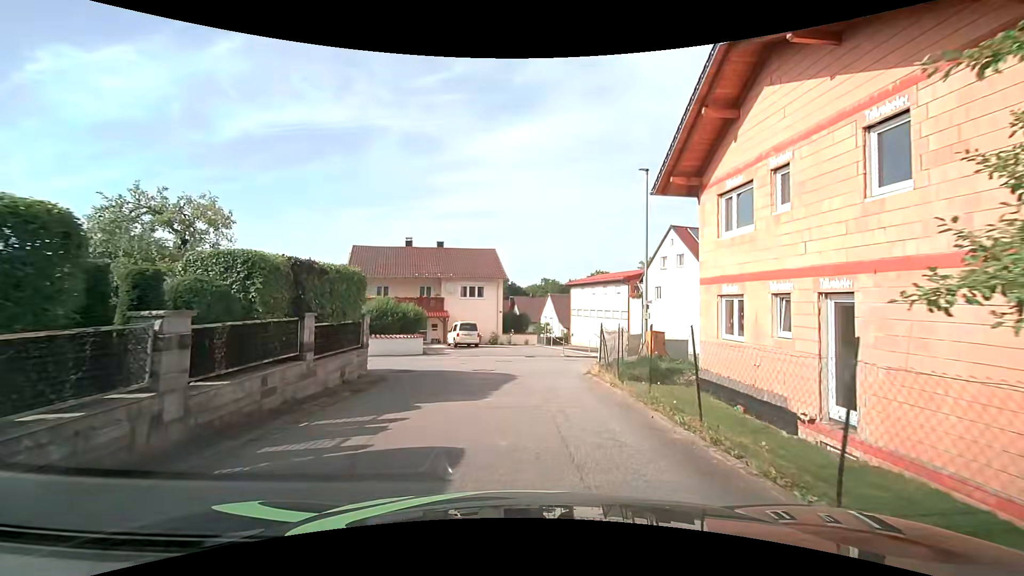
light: Day
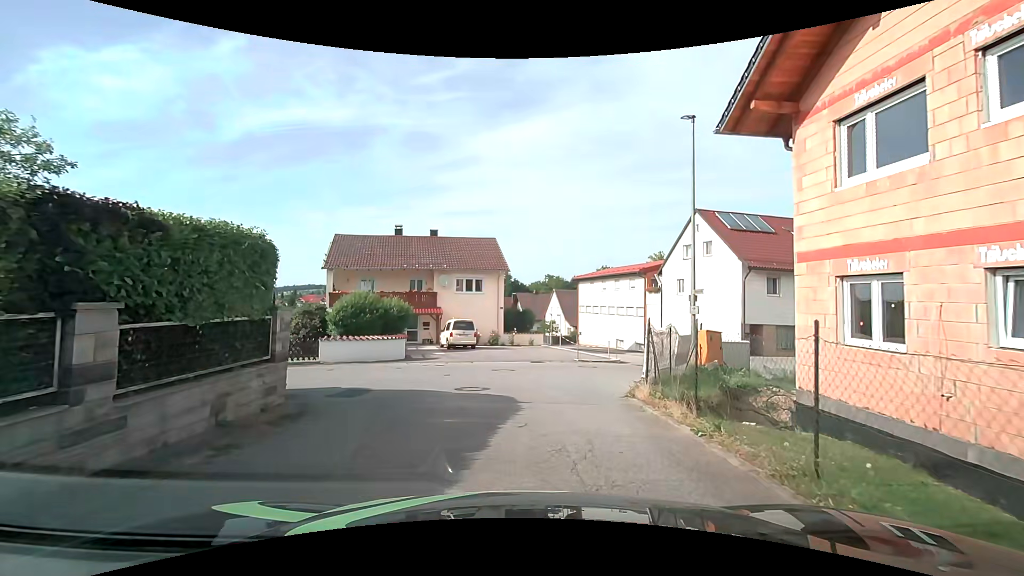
(0.0, +5.0) m; -1°
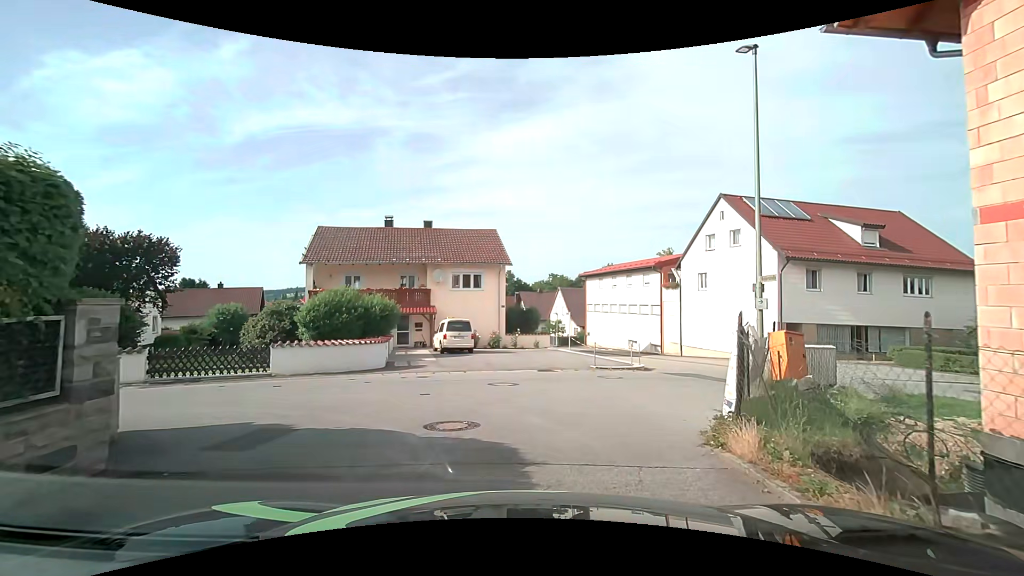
(0.0, +3.9) m; 0°
